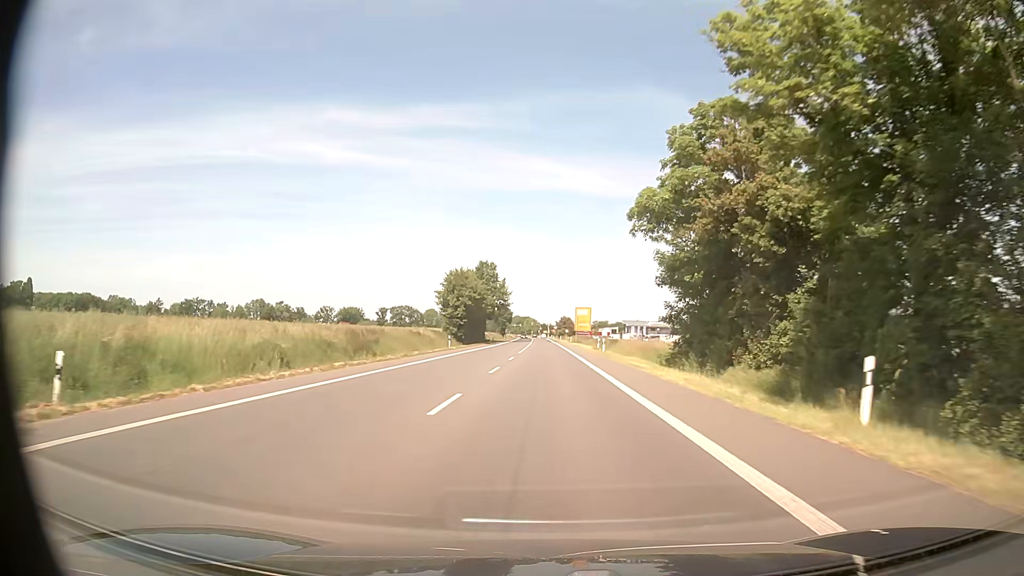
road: primary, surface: asphalt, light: Day
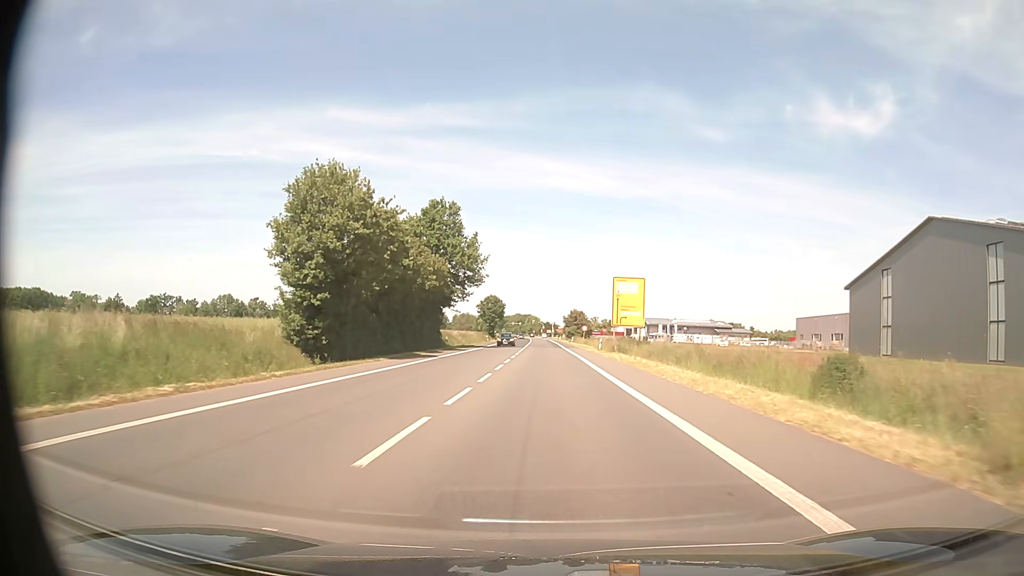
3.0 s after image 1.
(+0.1, +54.6) m; 0°
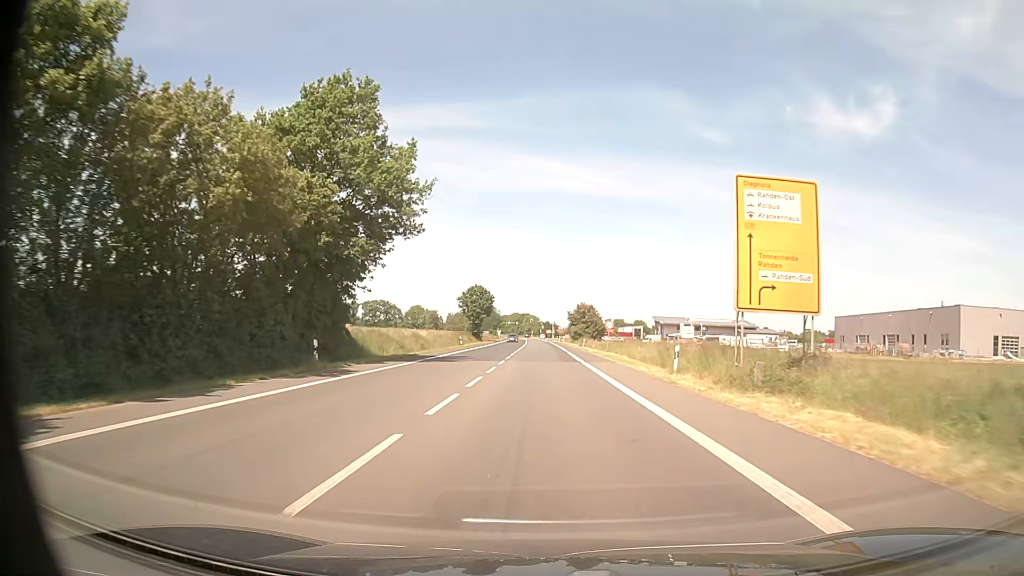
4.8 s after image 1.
(0.0, +32.7) m; 0°
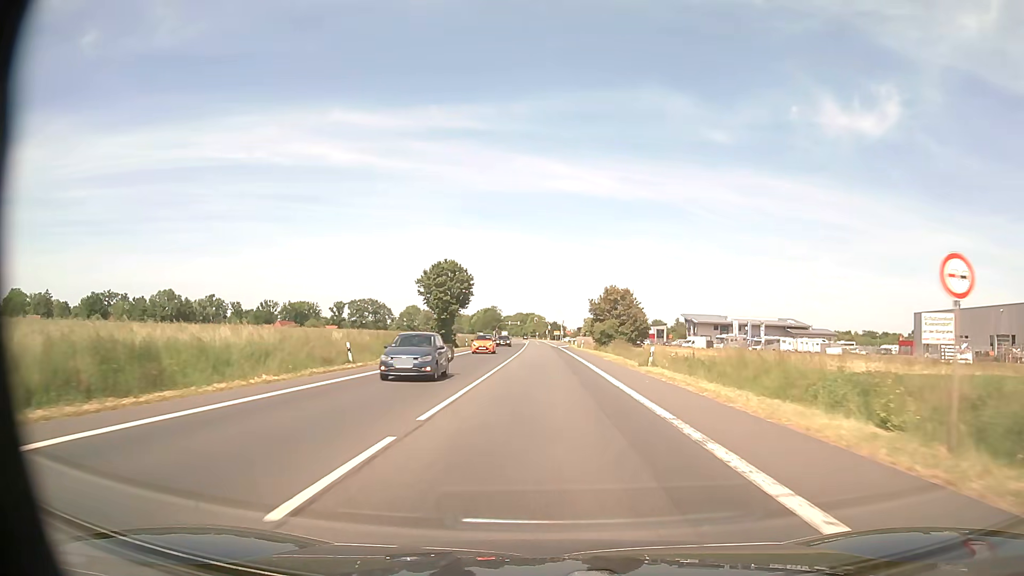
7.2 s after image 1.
(-0.2, +43.6) m; -1°
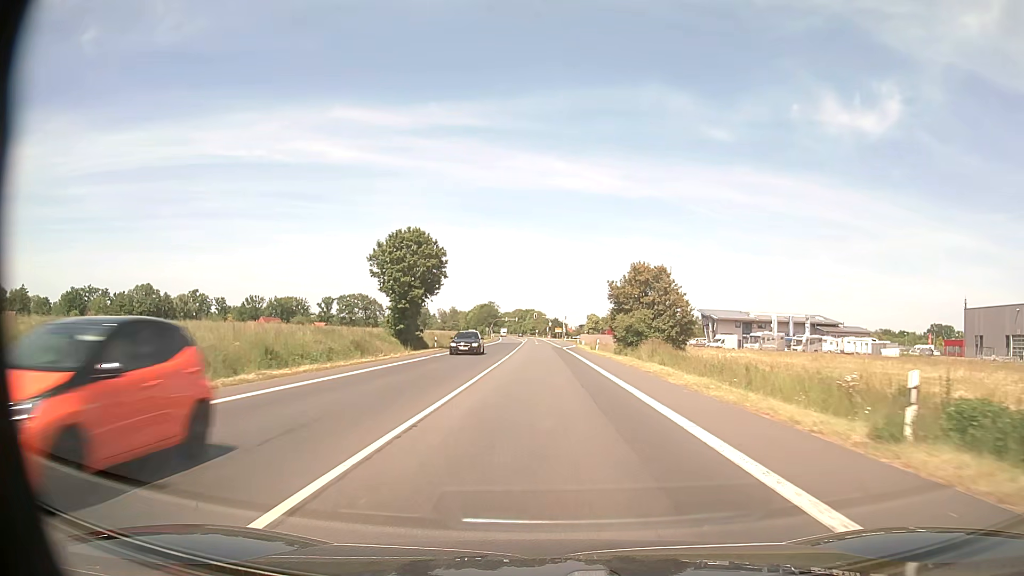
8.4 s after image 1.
(-0.1, +21.8) m; 0°
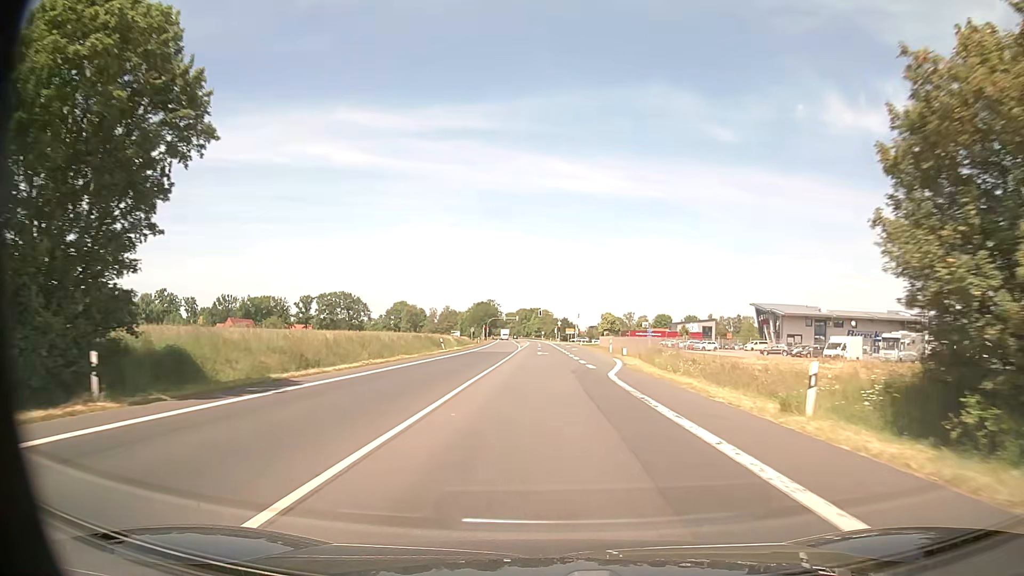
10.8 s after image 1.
(-0.2, +43.6) m; -1°
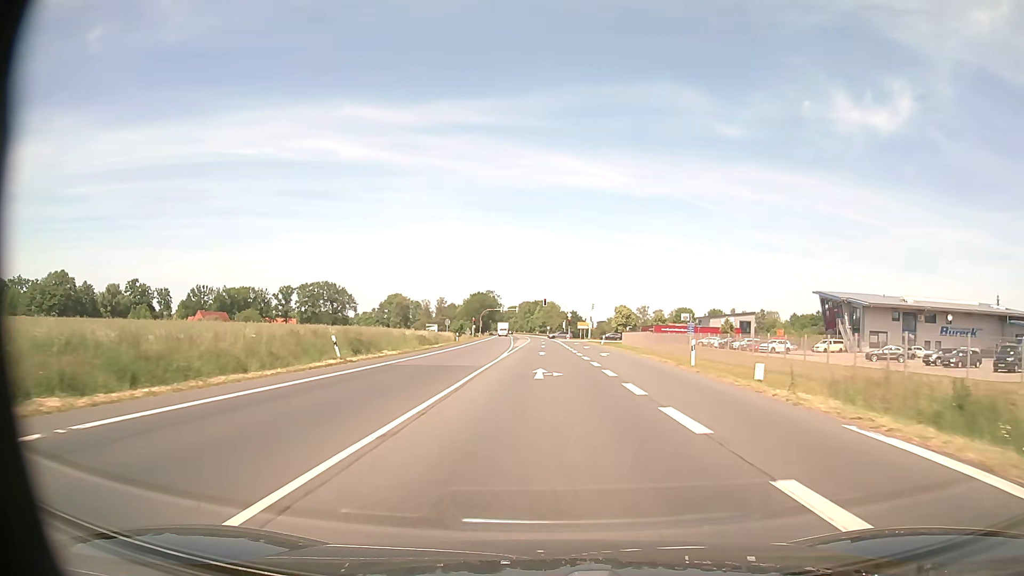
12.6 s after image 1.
(-0.1, +32.4) m; 0°
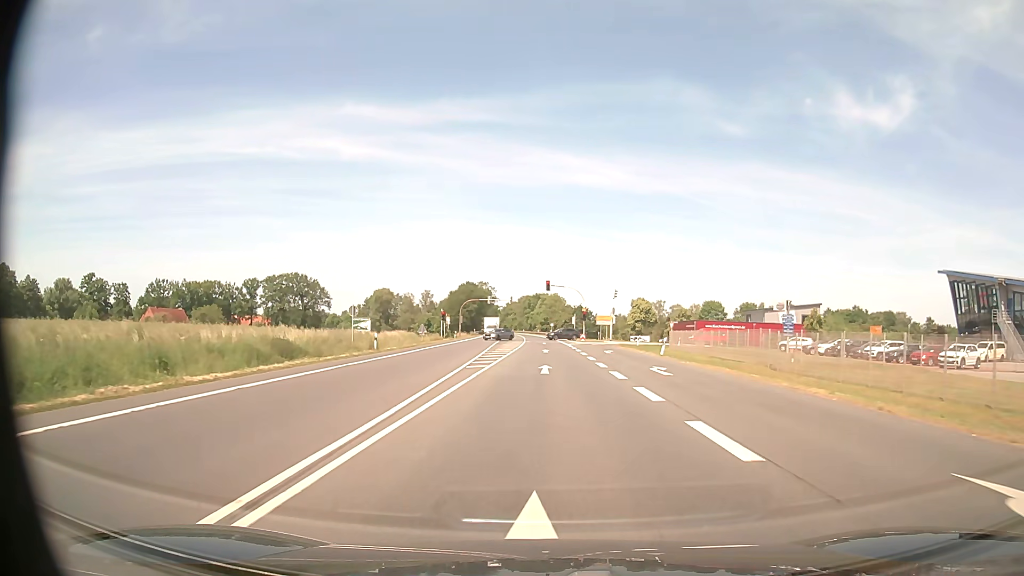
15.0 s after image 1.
(-0.1, +38.4) m; 0°
(0, +10) (0, +20) (0, +30) (0, +40) (0, +50) (0, +60) (0, +70) (0, +80) (0, +90) (-1, +100) m
